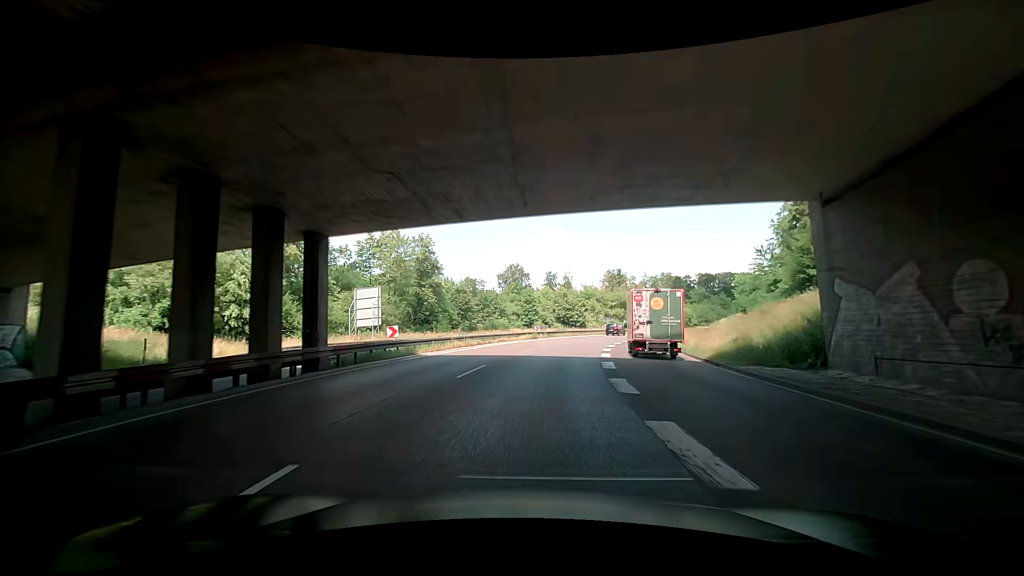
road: trunk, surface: asphalt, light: Day
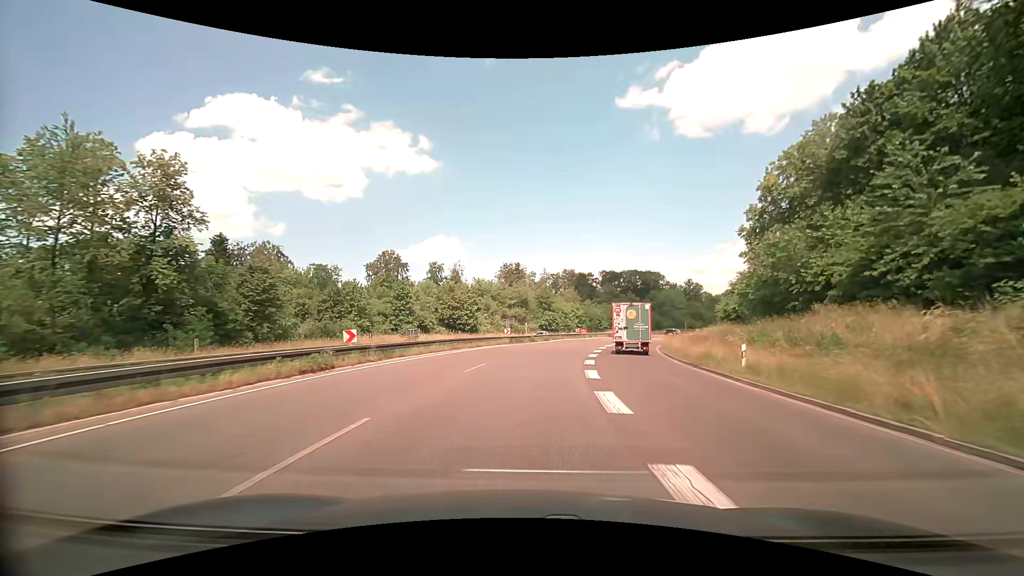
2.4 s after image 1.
(+3.0, +32.6) m; +13°
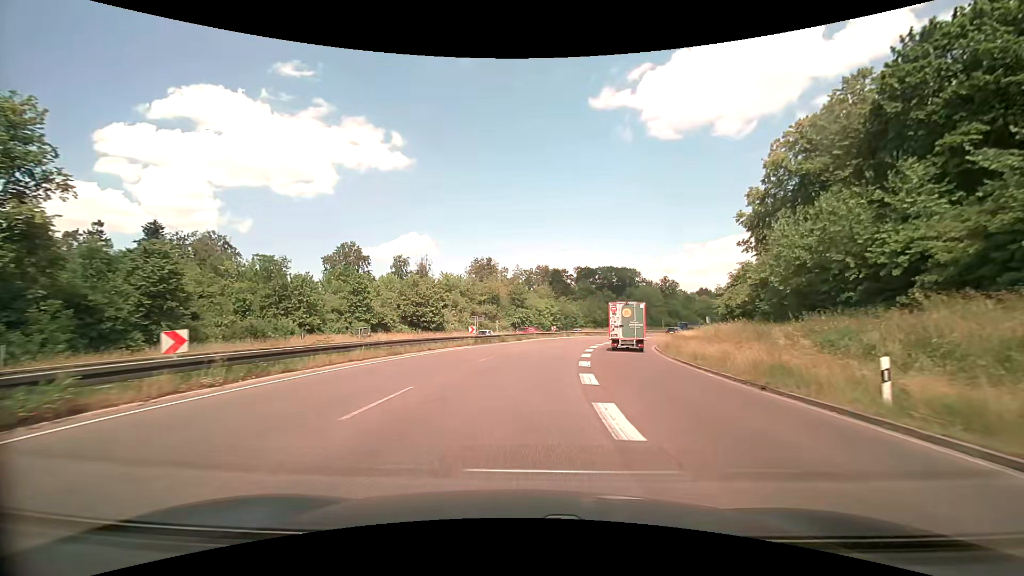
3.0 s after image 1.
(+0.2, +8.3) m; +3°
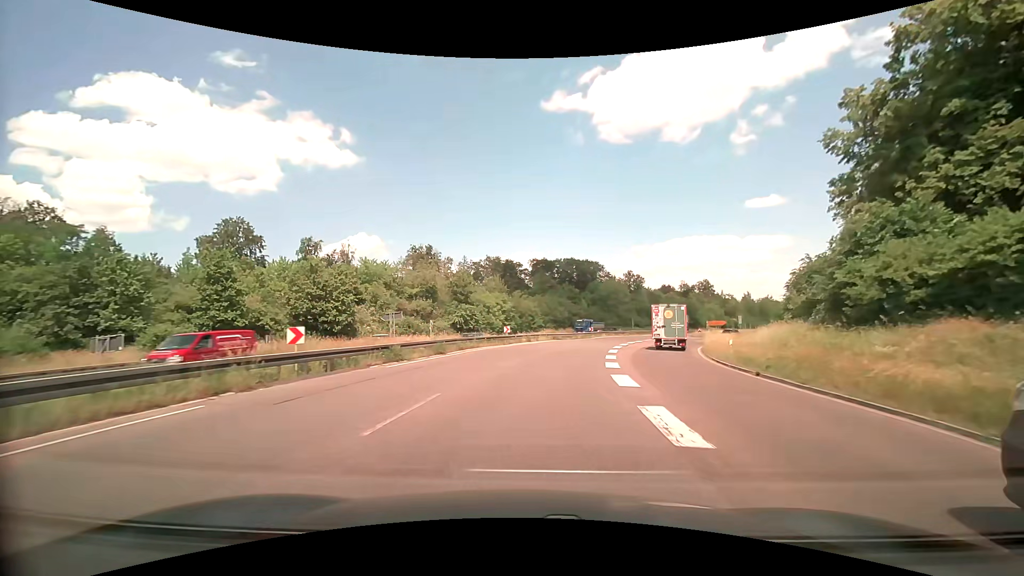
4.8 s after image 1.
(+1.1, +24.6) m; +6°
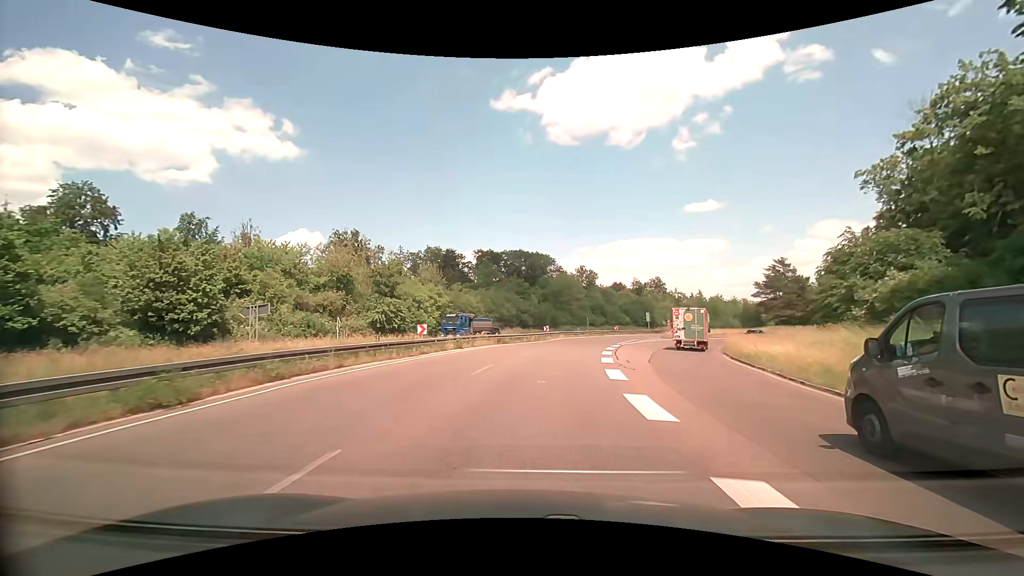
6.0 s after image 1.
(+0.8, +16.4) m; +6°
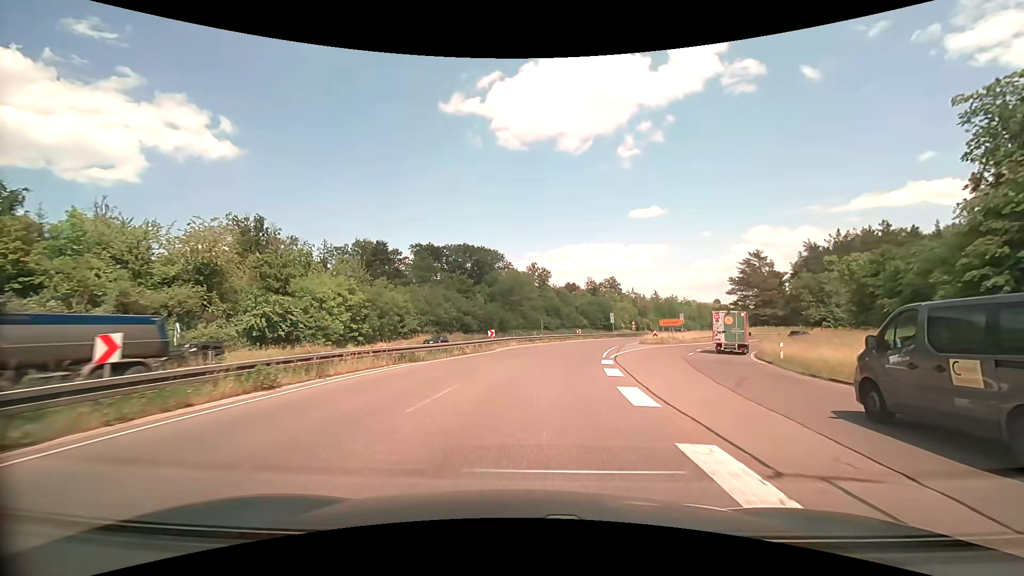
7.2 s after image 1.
(+1.0, +17.2) m; +6°
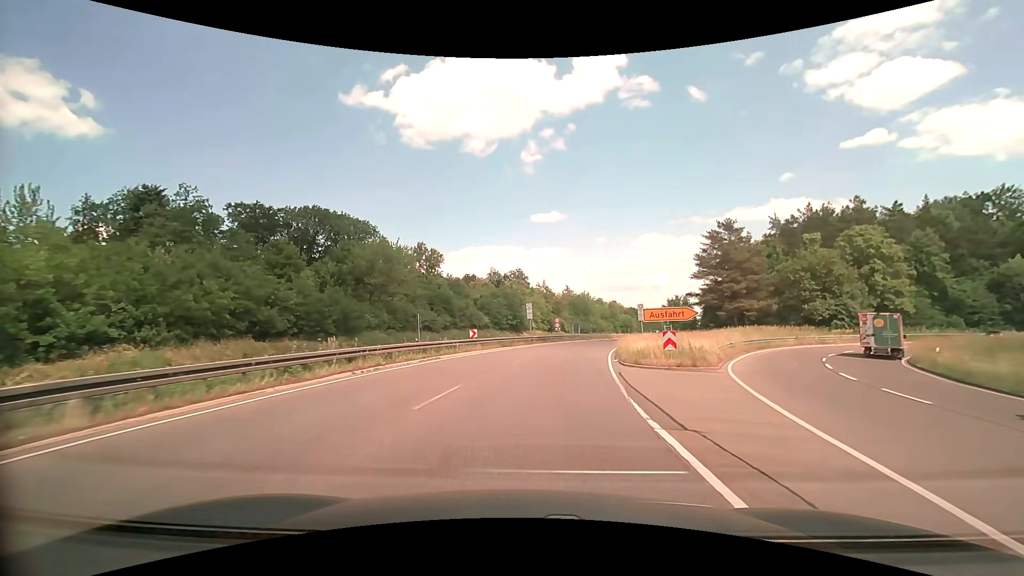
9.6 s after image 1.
(+3.8, +34.9) m; +11°
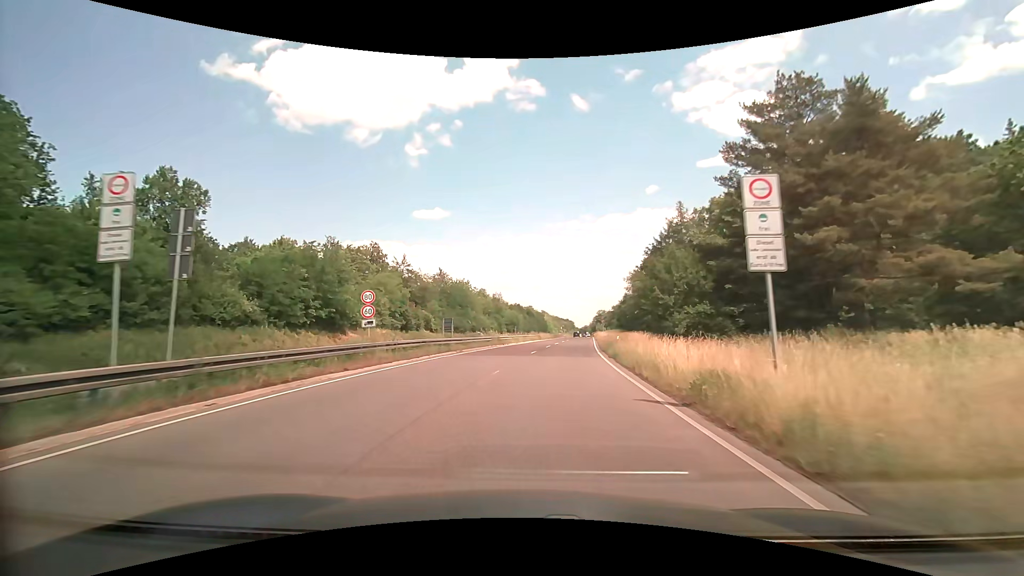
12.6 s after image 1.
(+5.6, +43.9) m; +14°
(0, +10) (+1, +20) (+2, +30) (+3, +40) (+5, +50) (+6, +60) (+7, +70) (+9, +79) (+10, +89) (+11, +99) m
